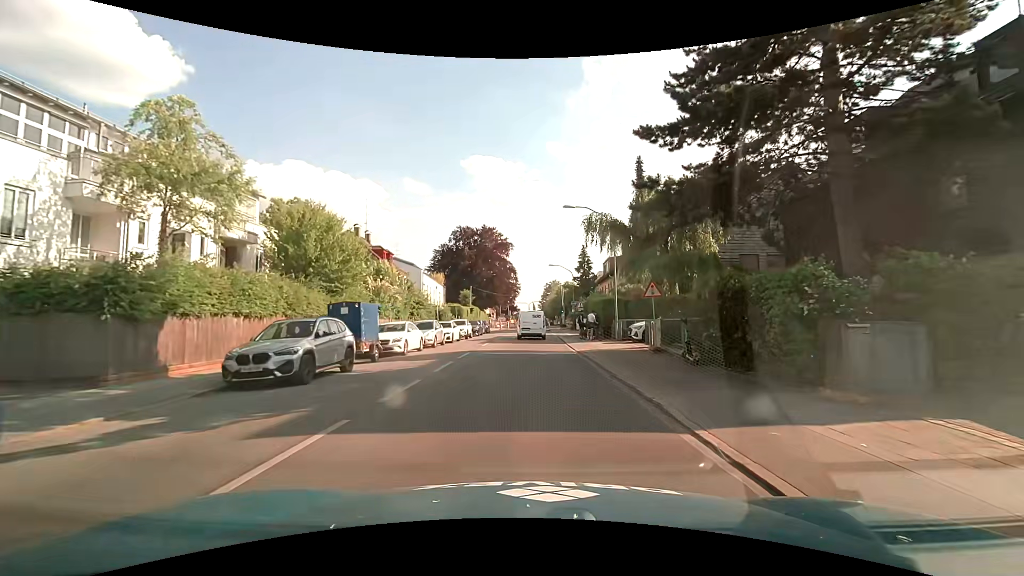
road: secondary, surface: asphalt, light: Day
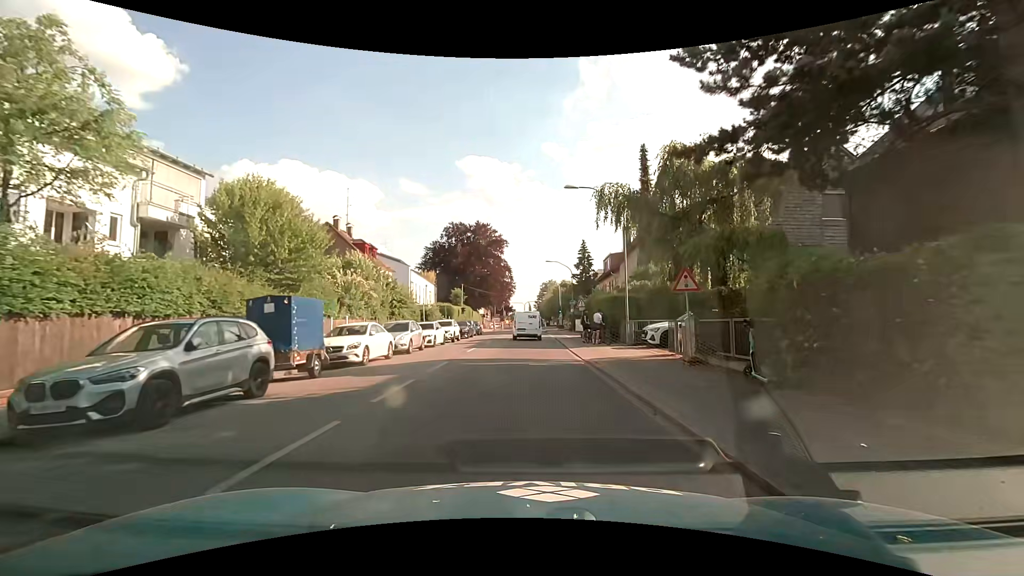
(0.0, +4.5) m; 0°
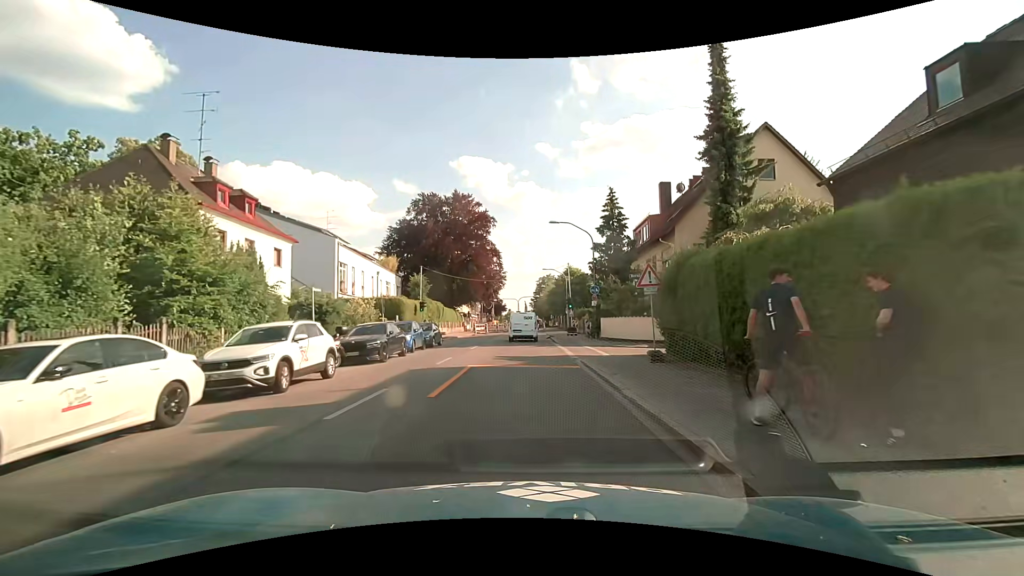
(+0.2, +22.8) m; +1°
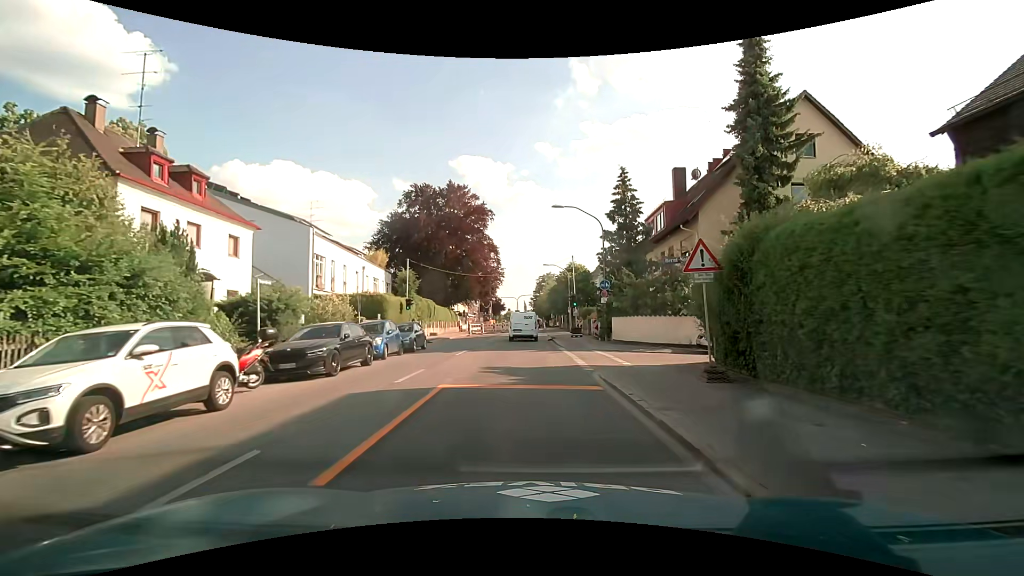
(0.0, +4.7) m; 0°
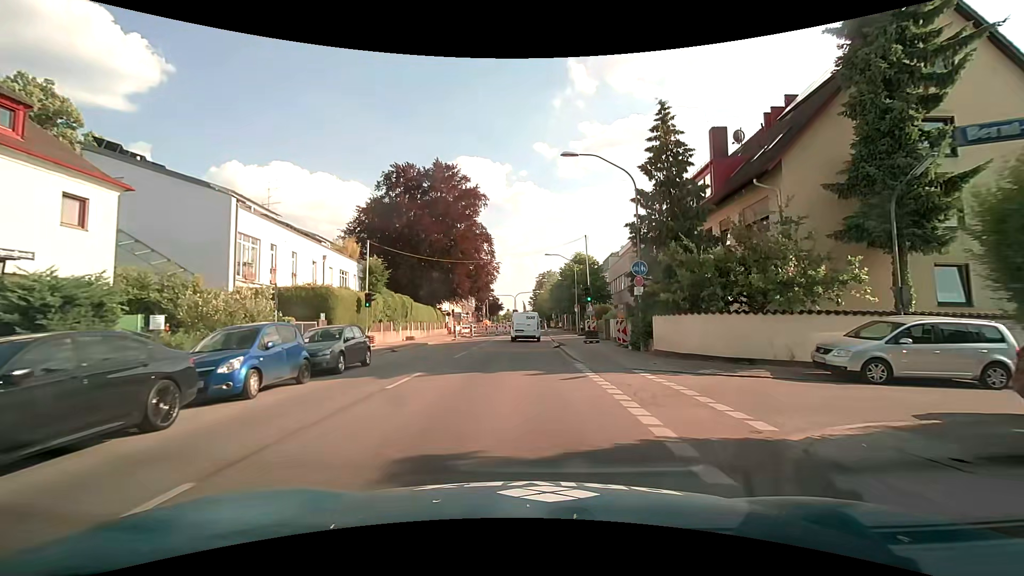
(-0.1, +9.5) m; -1°
(0, +10) (0, +20) (0, +30) (0, +40) (0, +50) (+1, +60) (+1, +70) (+1, +80) (0, +90) (-1, +100) m
